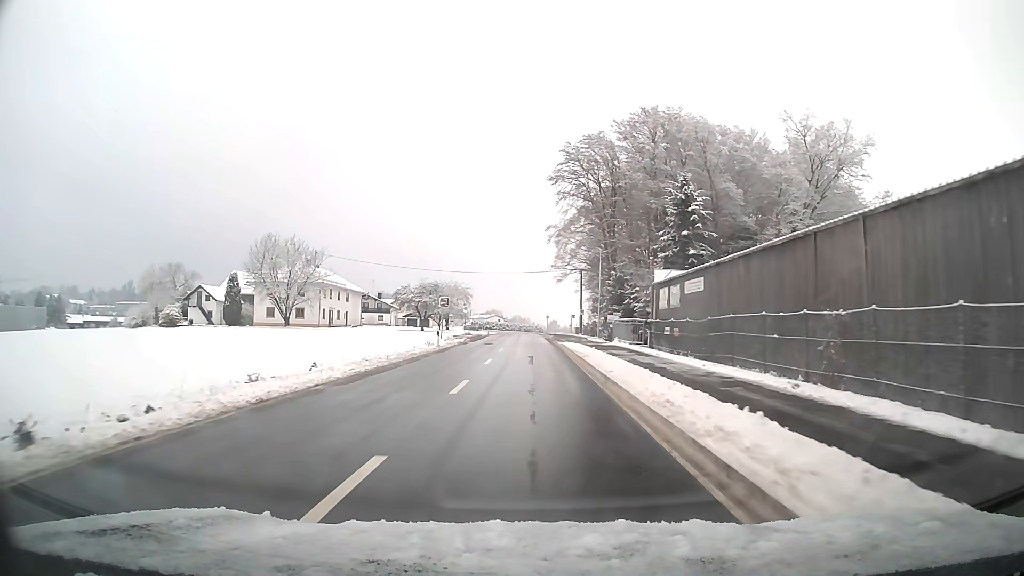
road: tertiary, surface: asphalt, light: Day
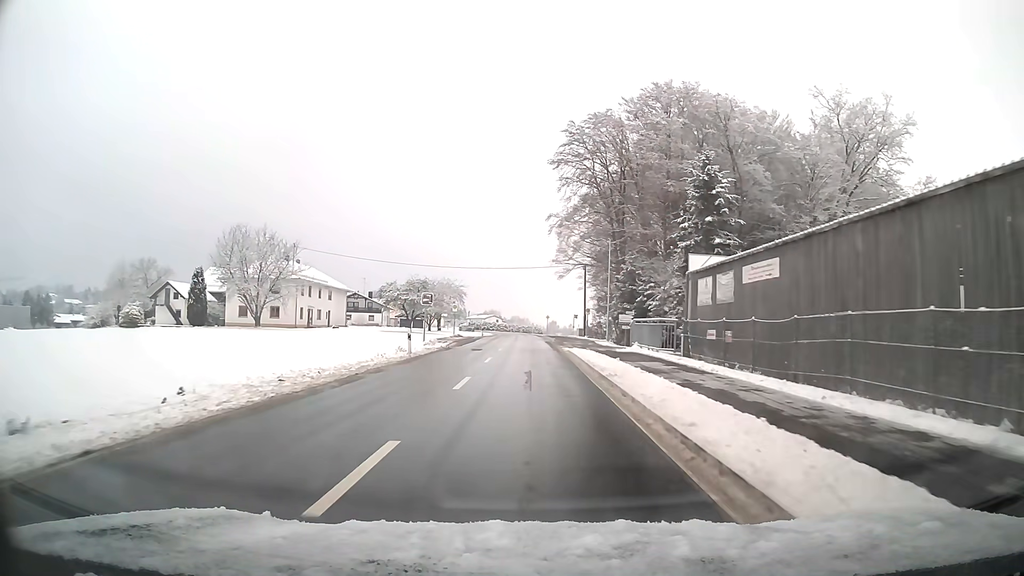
(0.0, +8.1) m; 0°
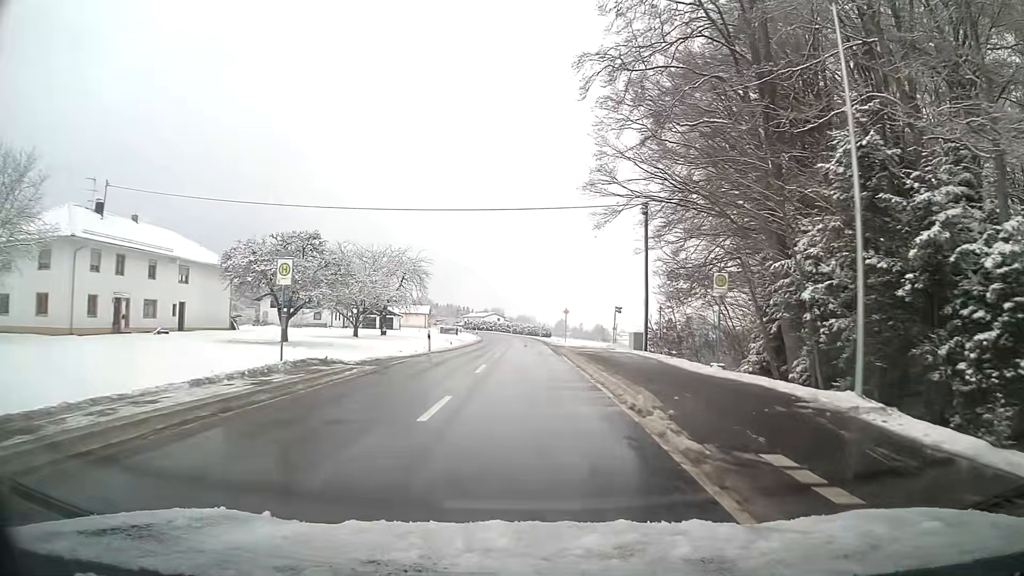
(-0.2, +40.6) m; -1°
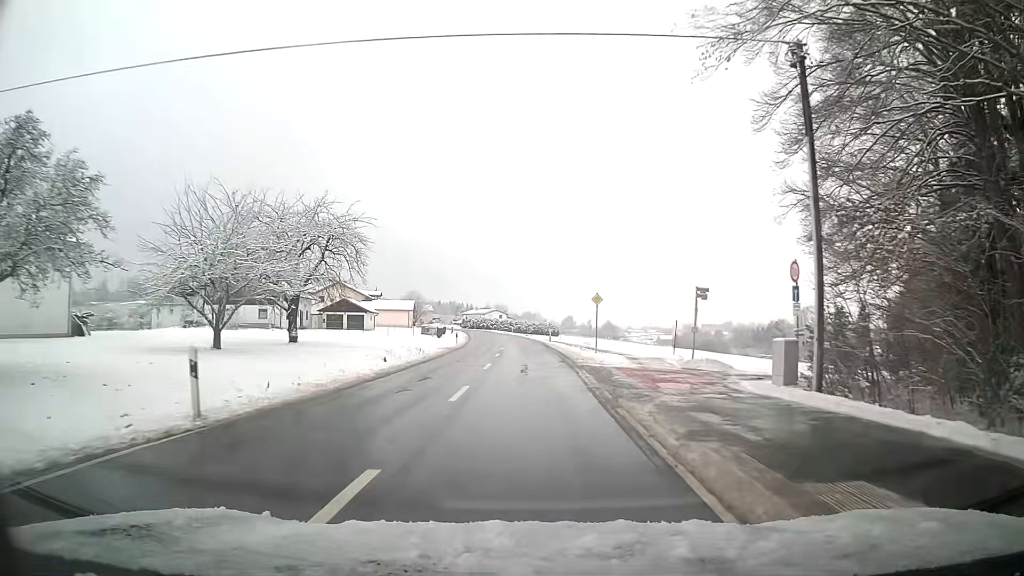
(-0.1, +24.1) m; -1°
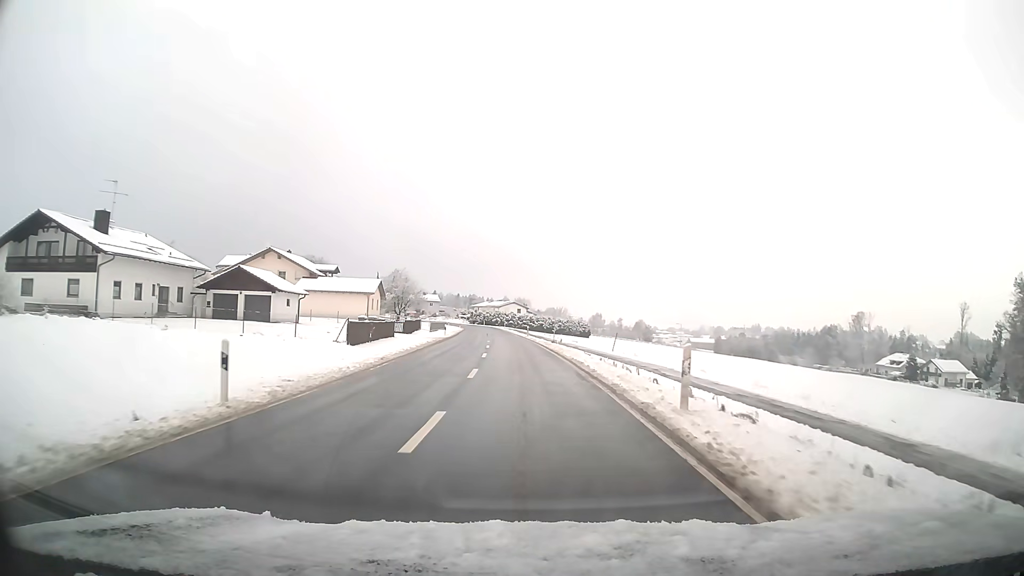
(-0.4, +41.6) m; -2°
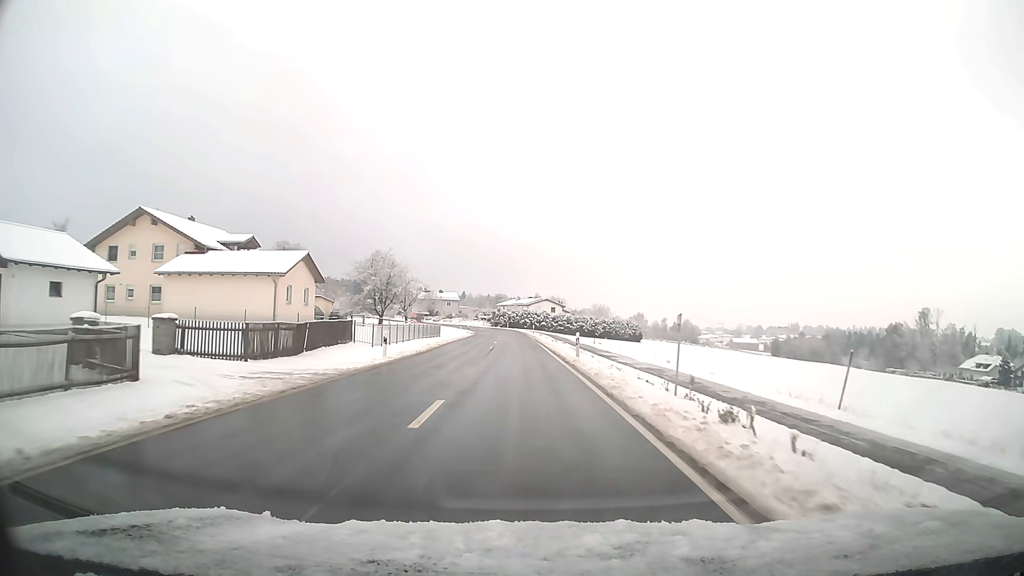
(-0.9, +34.7) m; -3°
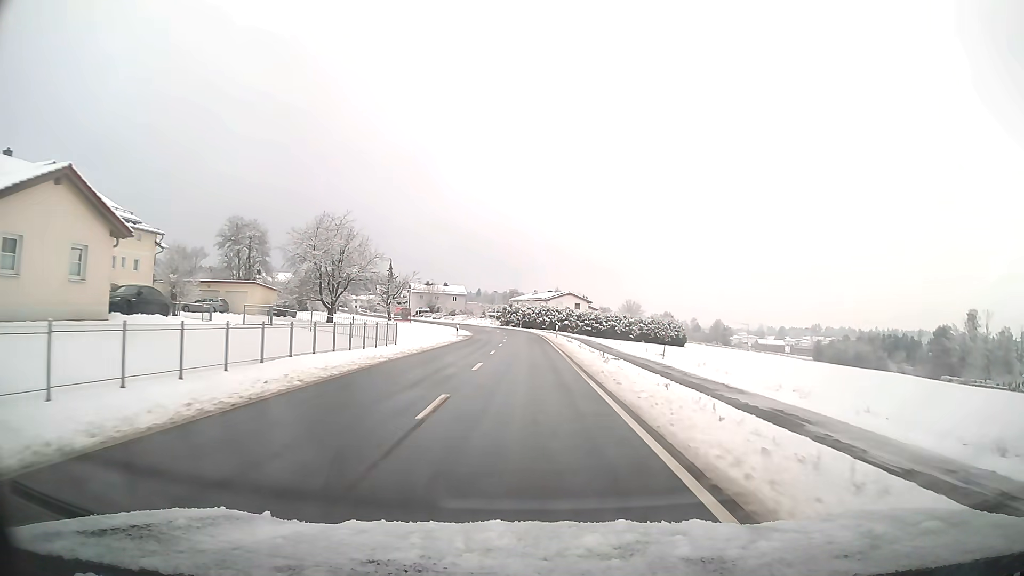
(-0.4, +26.5) m; -1°
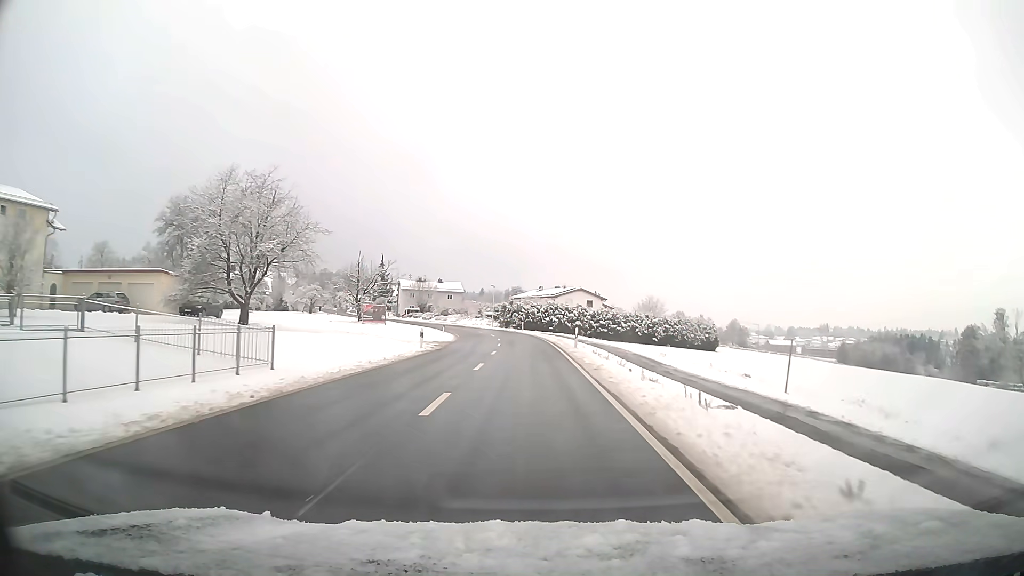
(0.0, +17.7) m; 0°
(0, +10) (0, +20) (0, +30) (-1, +40) (-1, +50) (-3, +60) (-5, +70) (-9, +79) (-13, +88) (-17, +97) m
